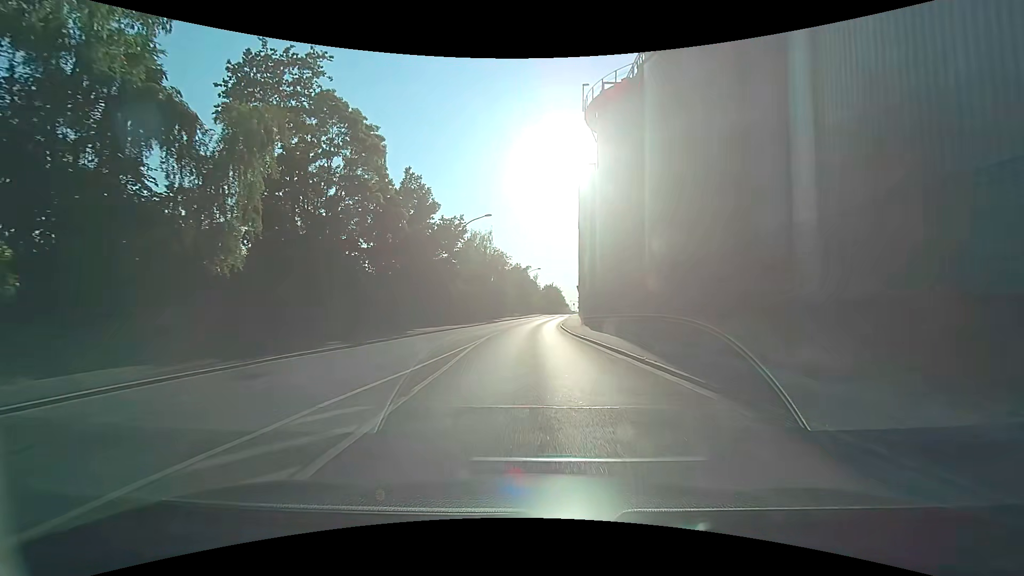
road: secondary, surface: asphalt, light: Day
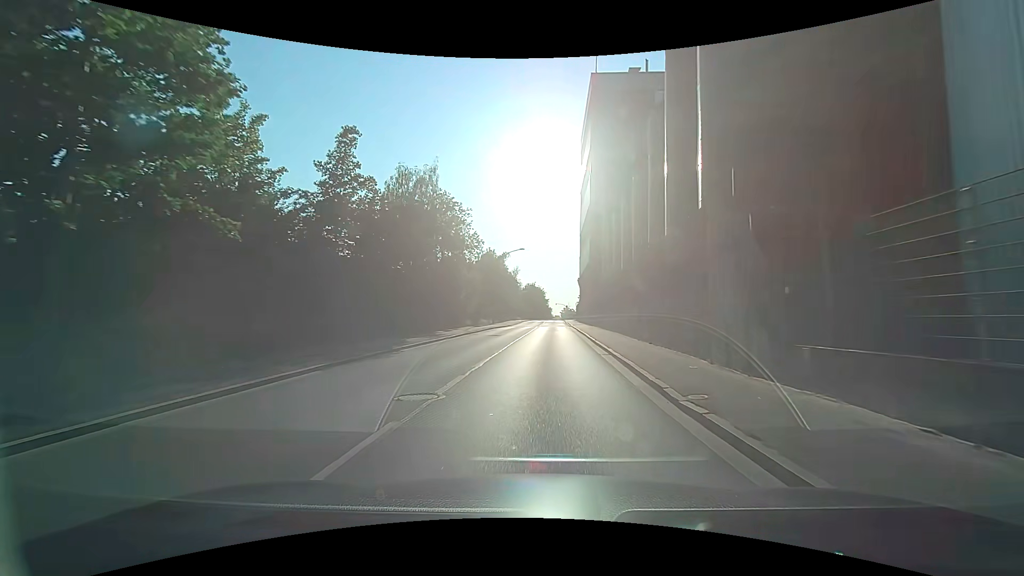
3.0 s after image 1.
(+0.1, +37.0) m; +3°
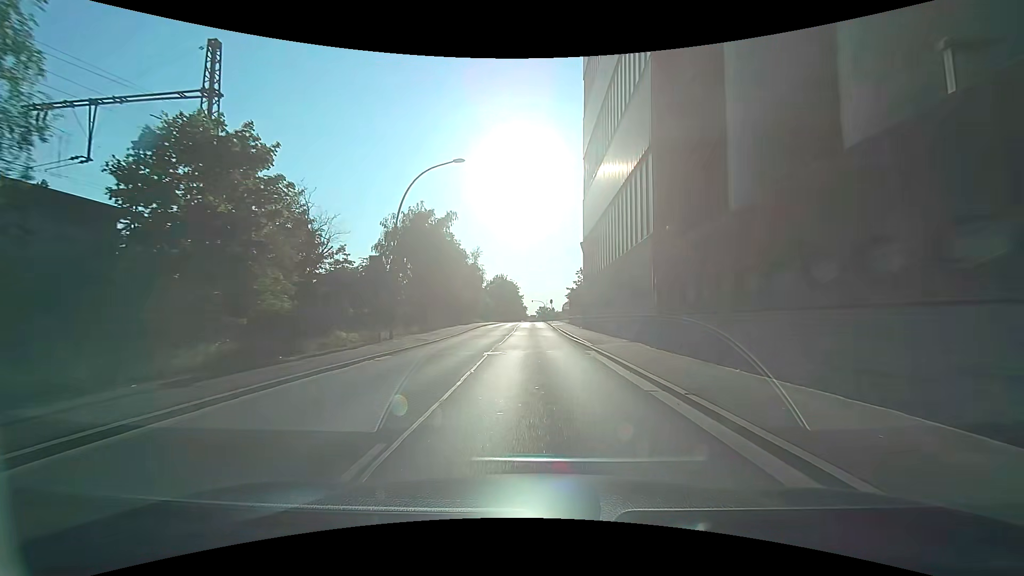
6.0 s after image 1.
(+0.9, +37.1) m; +3°
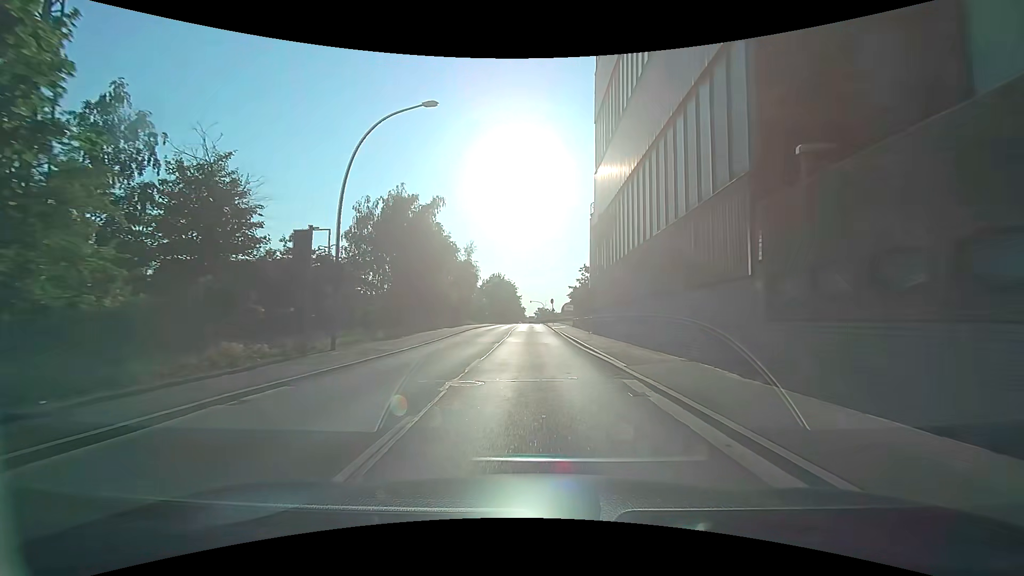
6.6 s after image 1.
(-0.1, +7.5) m; 0°
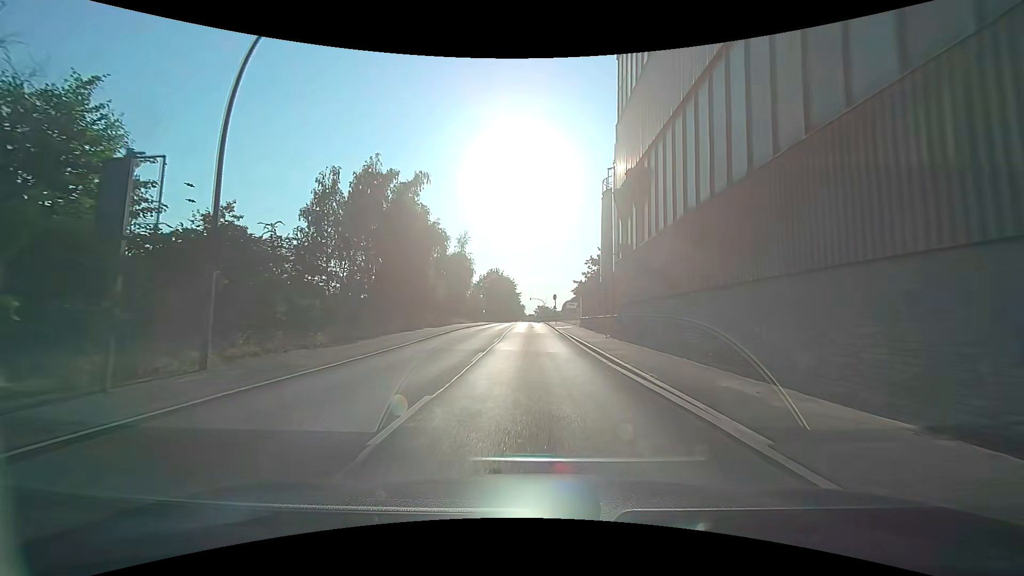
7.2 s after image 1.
(0.0, +7.5) m; 0°
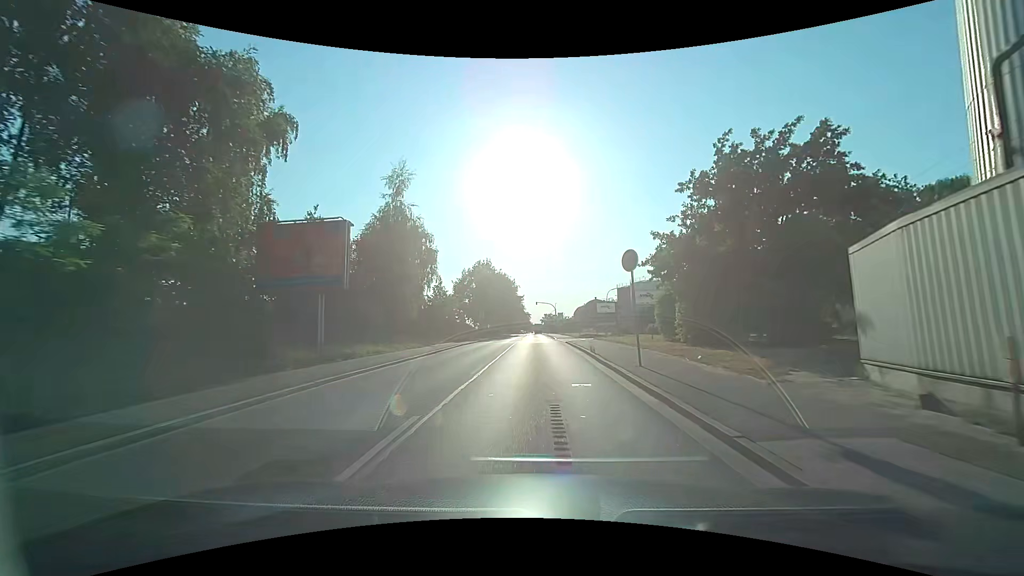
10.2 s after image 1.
(-0.6, +37.3) m; -1°
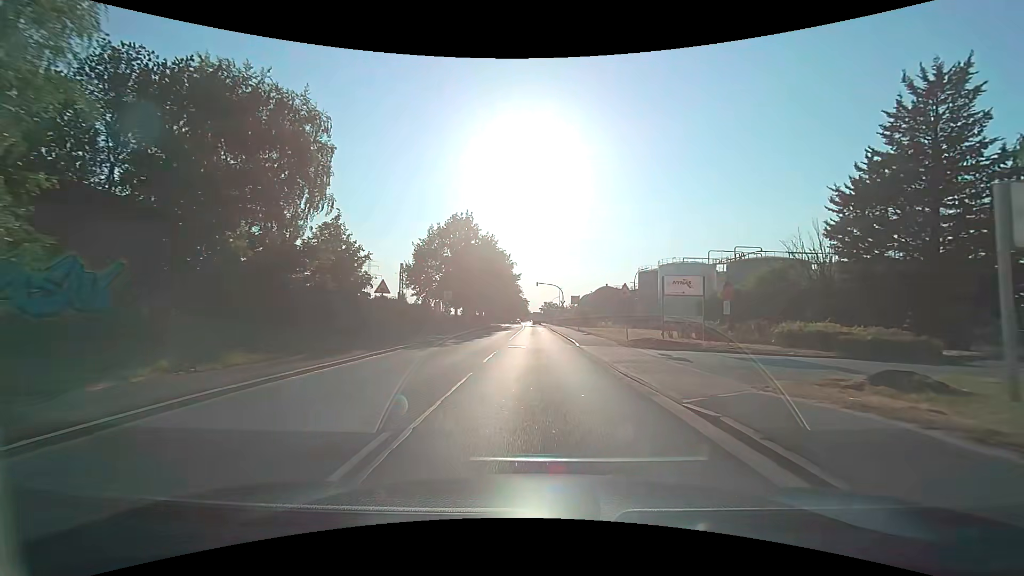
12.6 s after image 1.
(-0.2, +28.7) m; 0°
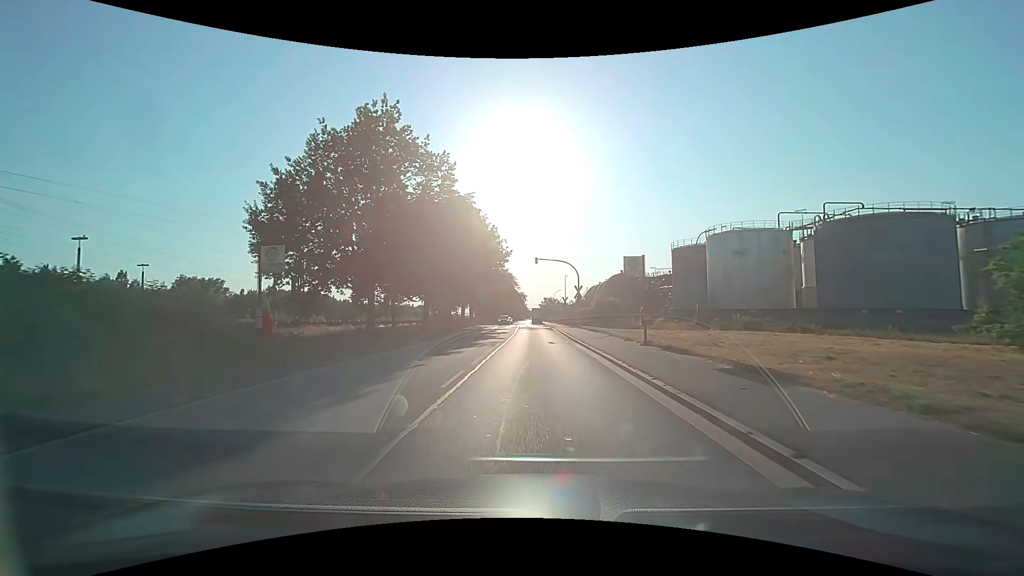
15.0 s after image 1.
(0.0, +29.7) m; 0°
(0, +10) (0, +20) (0, +30) (0, +40) (0, +50) (0, +60) (0, +70) (-1, +80) (-1, +90) (-2, +100) m
